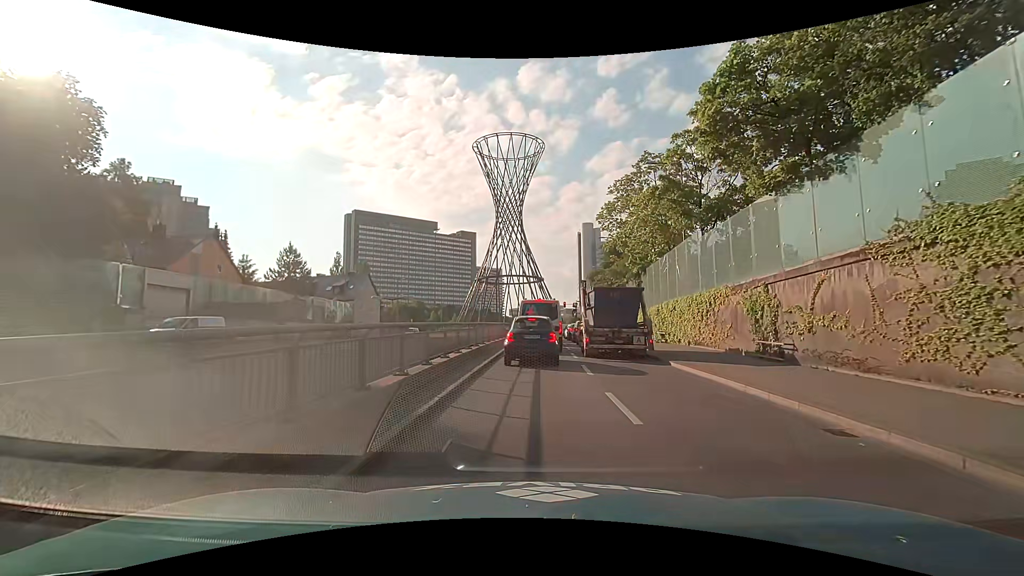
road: trunk_link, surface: asphalt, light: Day
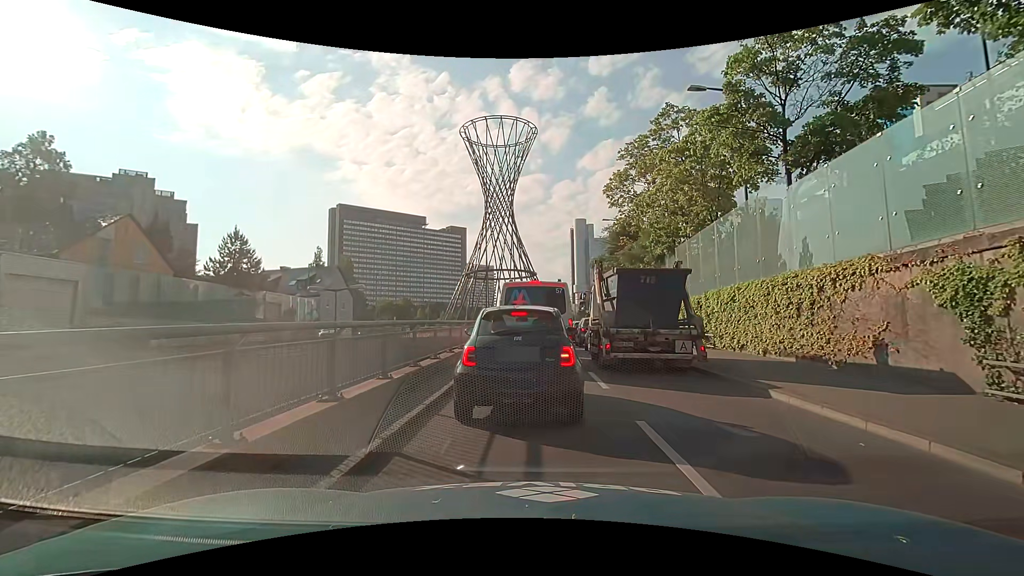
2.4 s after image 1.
(+0.1, +8.7) m; 0°
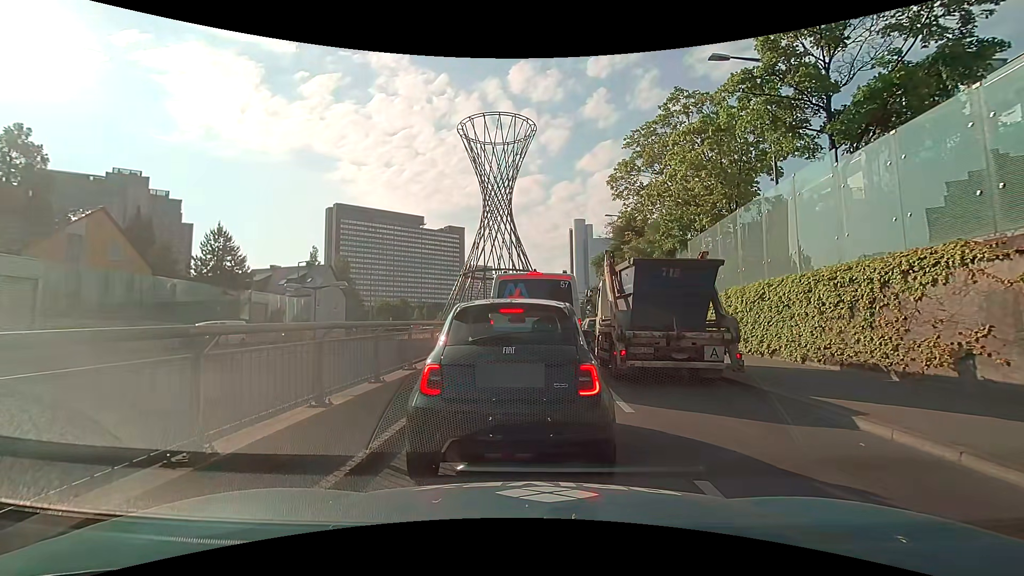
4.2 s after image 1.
(0.0, +2.2) m; -1°
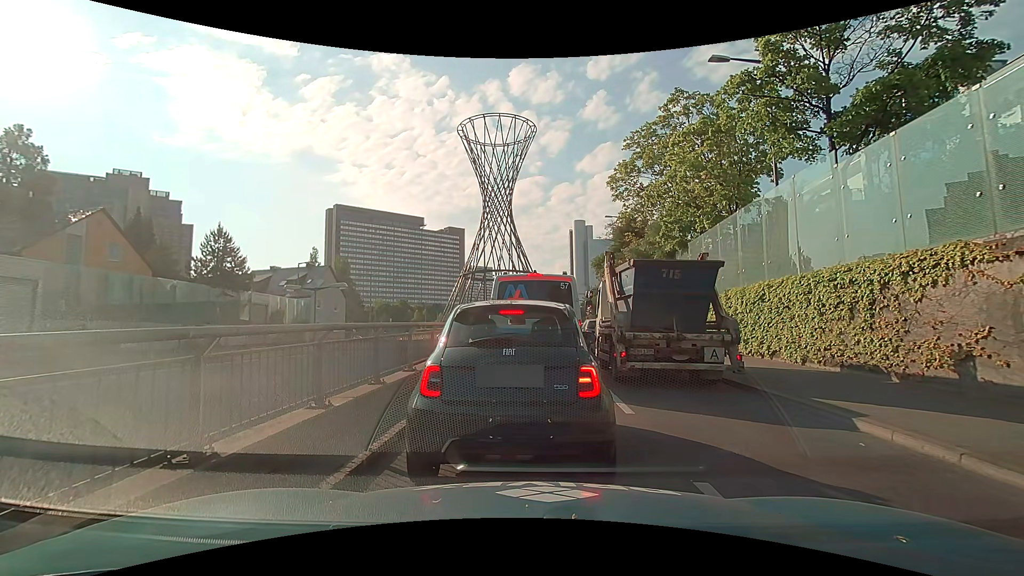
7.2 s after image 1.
(0.0, +0.1) m; 0°
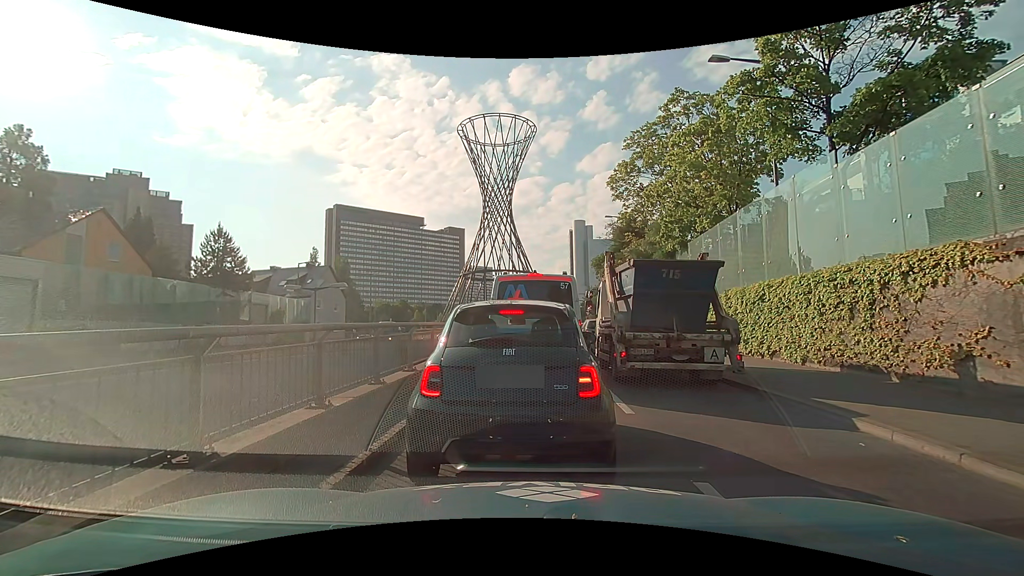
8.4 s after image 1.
(0.0, 0.0) m; 0°
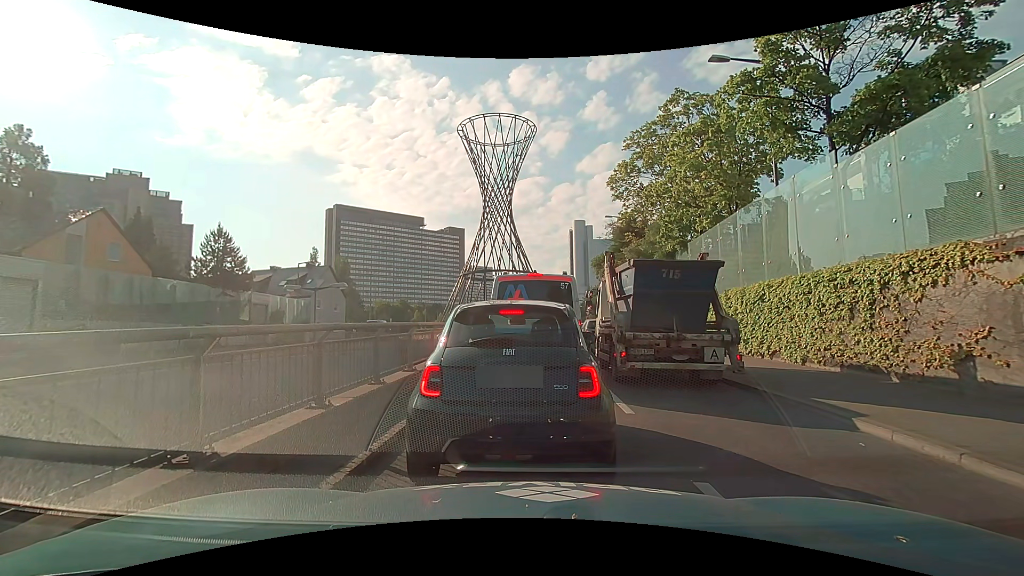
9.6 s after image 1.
(0.0, 0.0) m; 0°
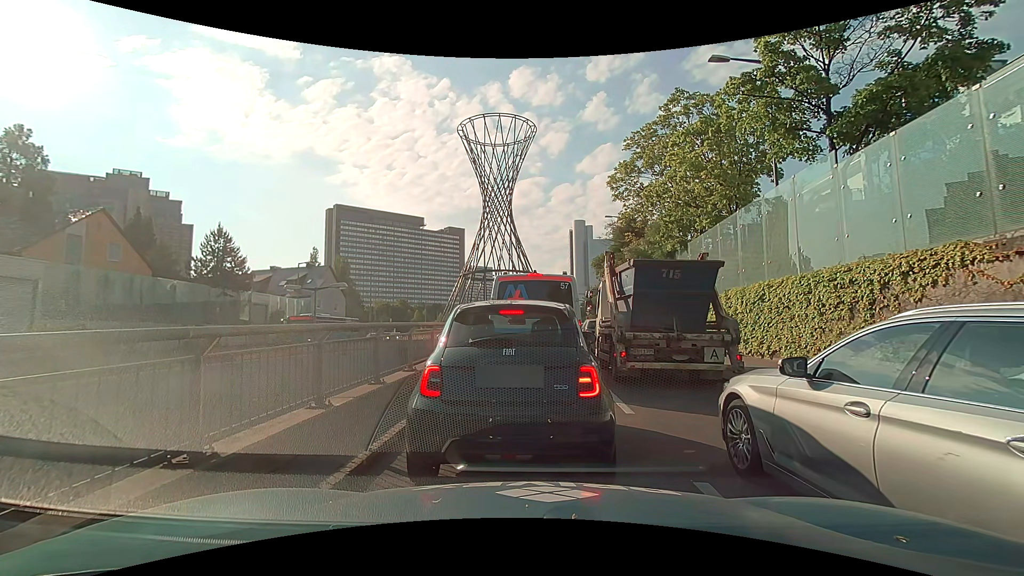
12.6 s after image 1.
(0.0, 0.0) m; 0°
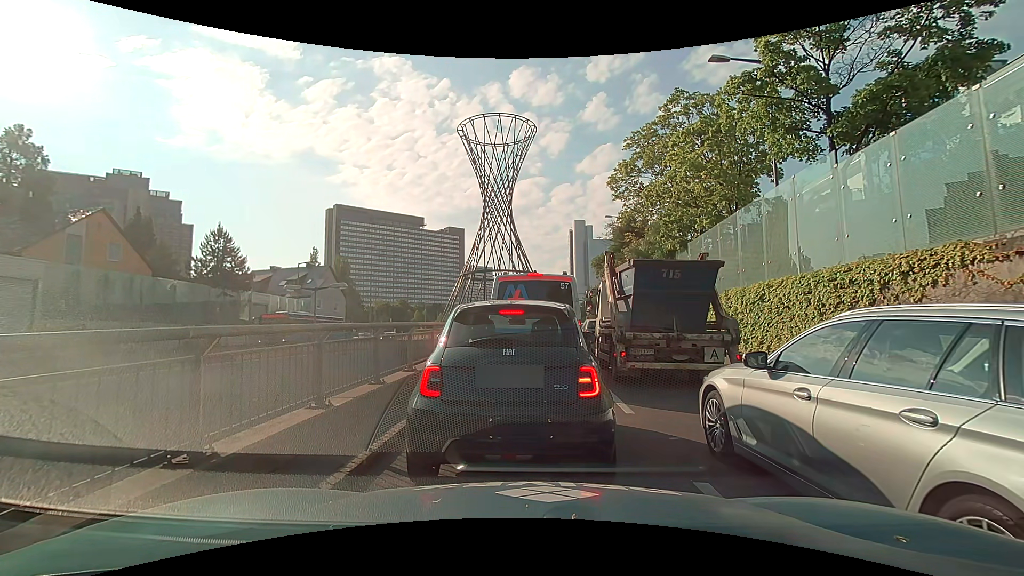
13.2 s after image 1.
(0.0, 0.0) m; 0°
(0, +10) (+1, +20) (+2, +30) (+2, +40) (+3, +50) (+4, +60) (+5, +70) (+6, +80) (+9, +89) (+14, +98) m
